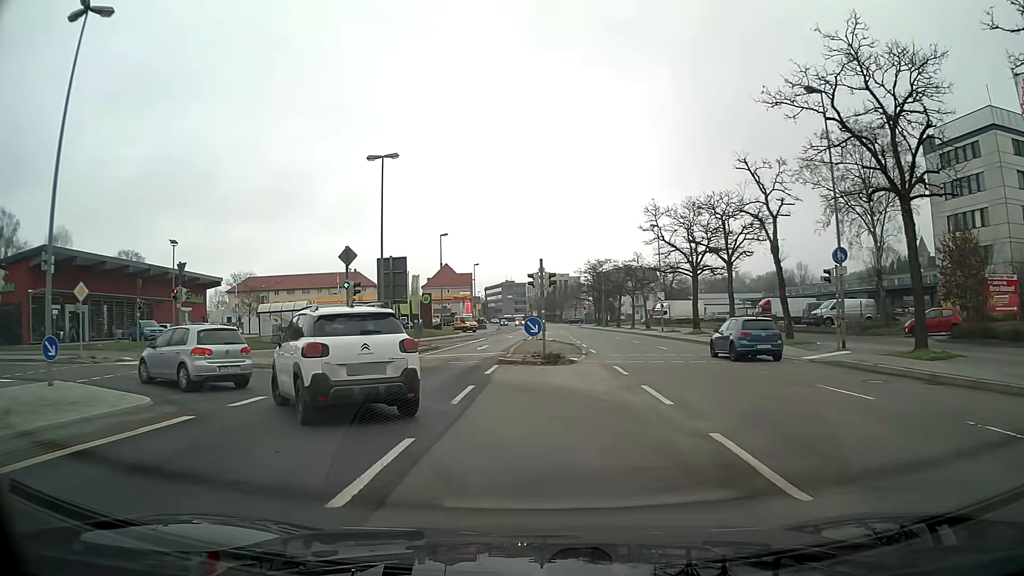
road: primary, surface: asphalt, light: Day
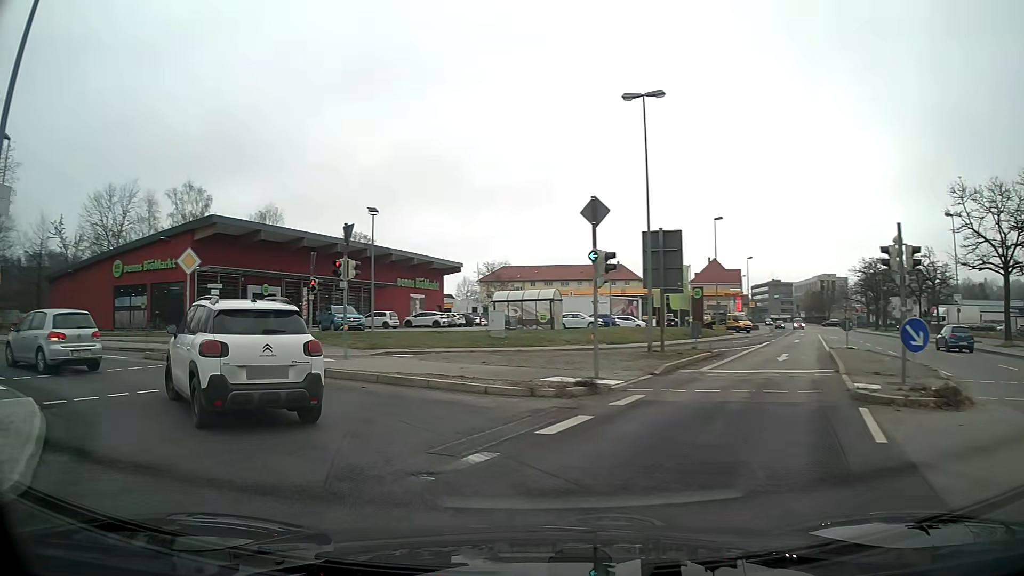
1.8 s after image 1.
(-1.7, +9.4) m; -25°
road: primary_link
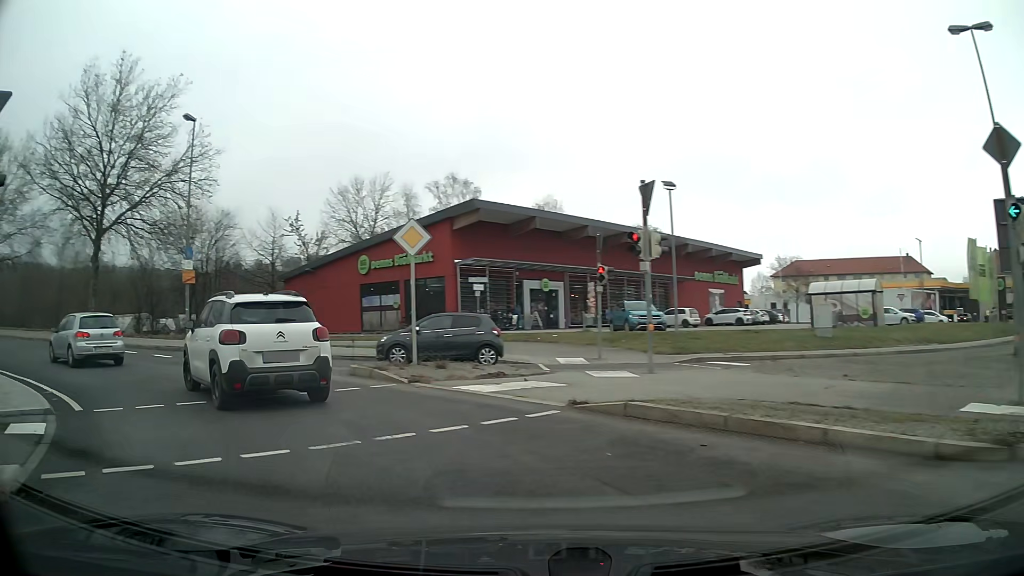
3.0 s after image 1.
(-1.3, +6.1) m; -26°
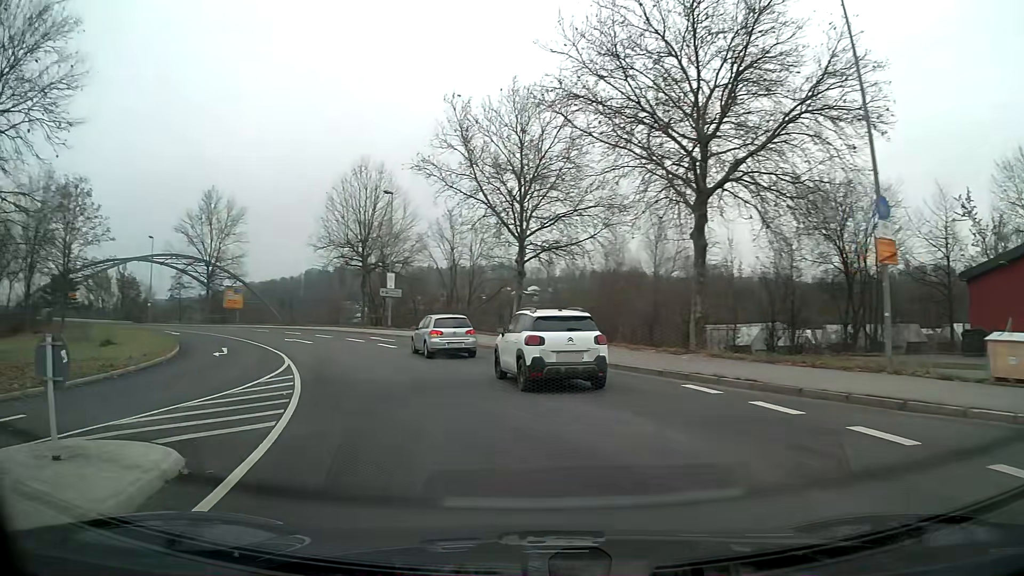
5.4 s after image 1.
(-7.6, +13.4) m; -51°
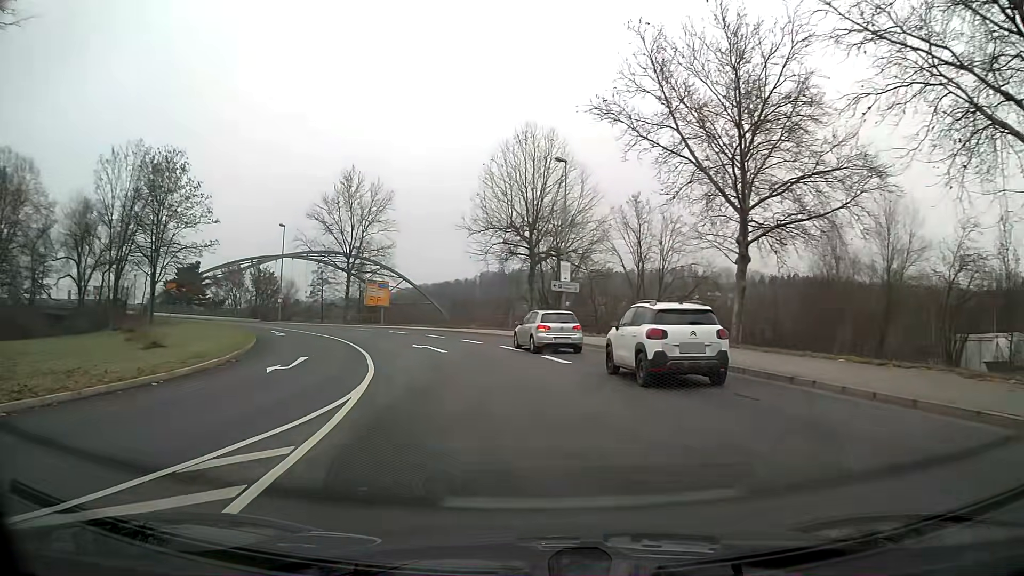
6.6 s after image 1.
(-1.4, +11.1) m; -13°
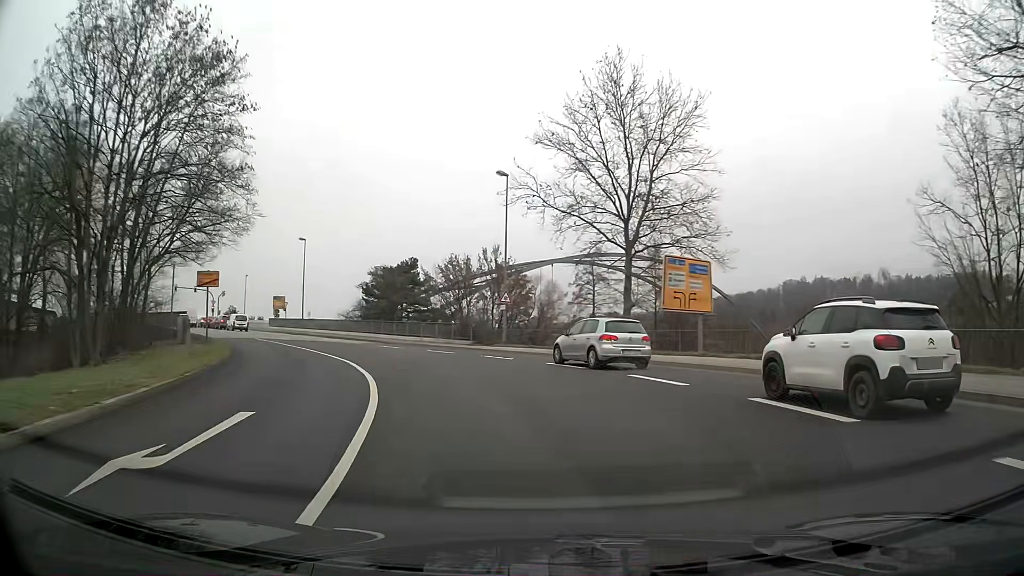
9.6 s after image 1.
(-7.1, +31.9) m; -26°
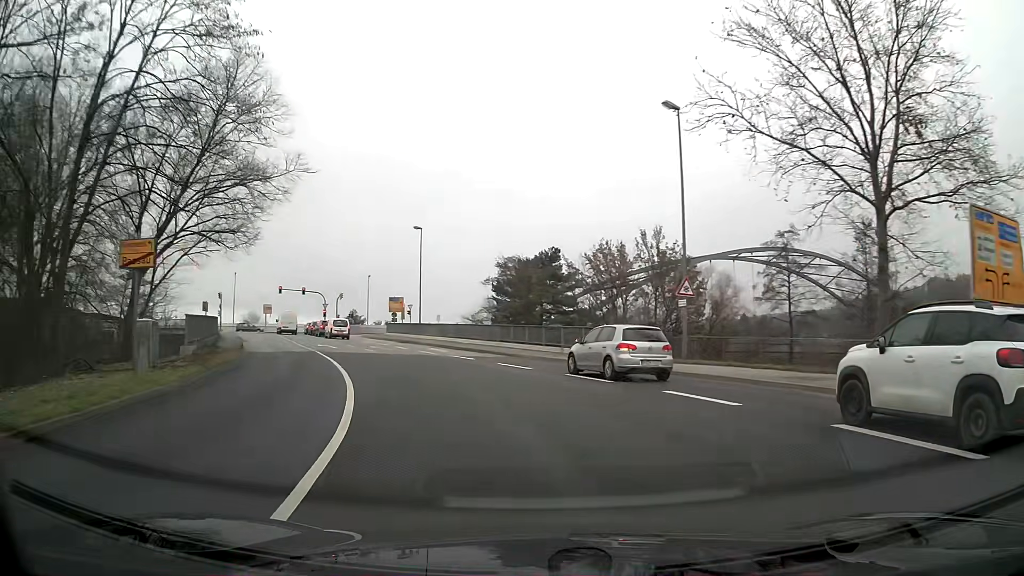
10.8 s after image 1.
(-1.5, +13.1) m; -13°
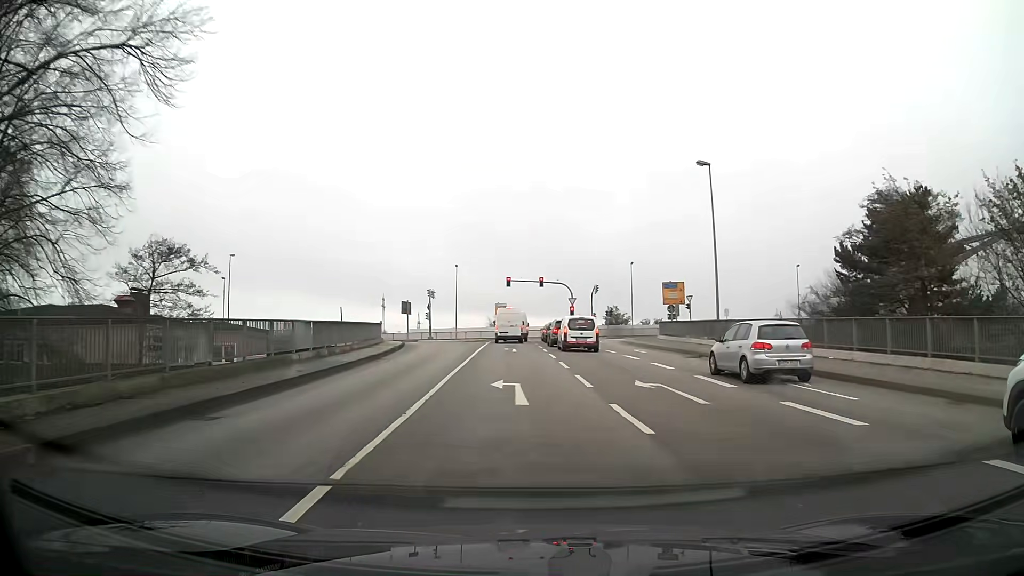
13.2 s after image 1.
(-4.9, +24.3) m; -20°
(0, +10) (-1, +20) (-1, +30) (-1, +40) (-2, +50) (-2, +60) (-4, +70) (-10, +78) (-19, +82) (-28, +83) m
